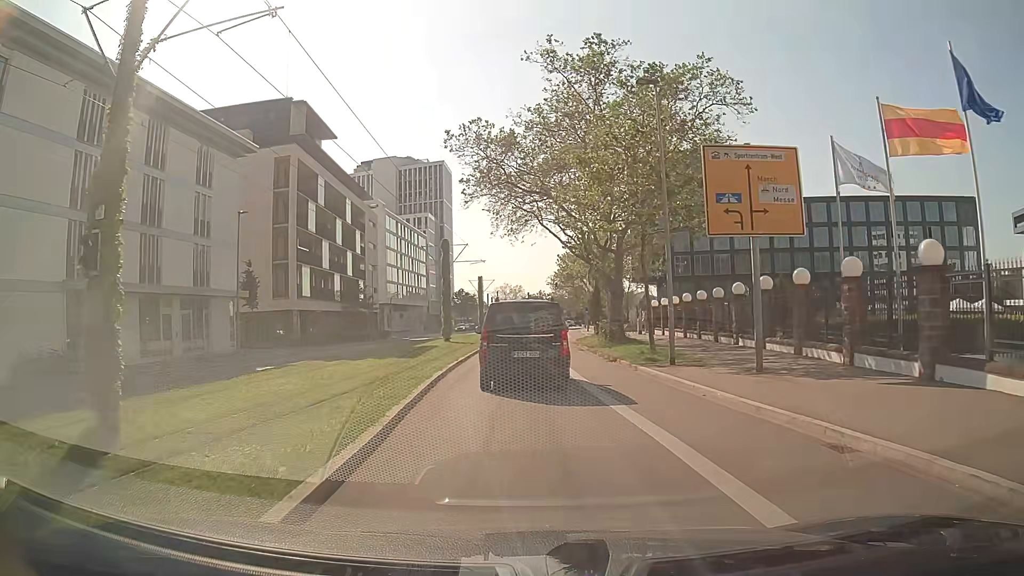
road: secondary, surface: asphalt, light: Day
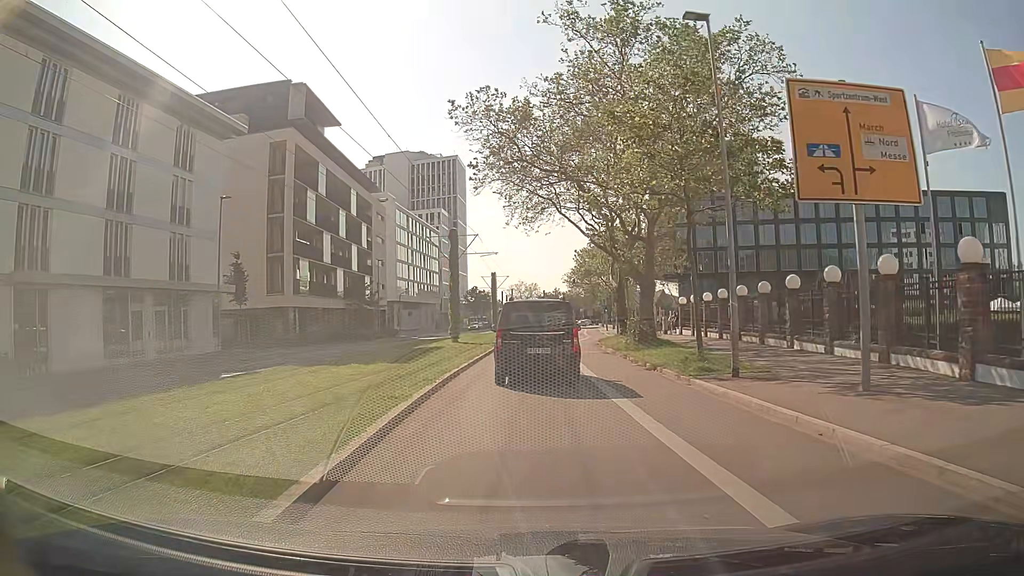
(0.0, +4.6) m; 0°
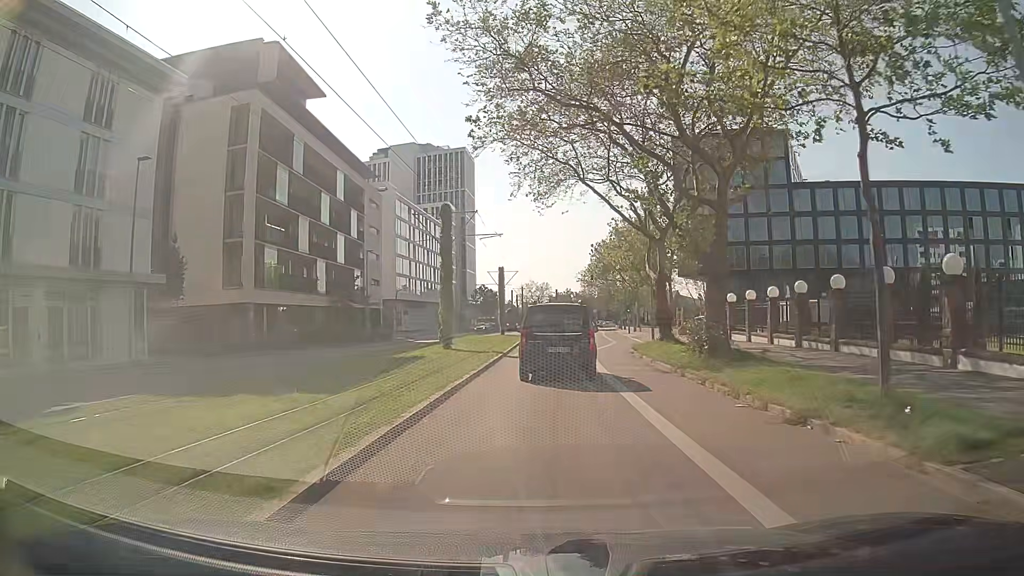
(-0.2, +9.7) m; -2°
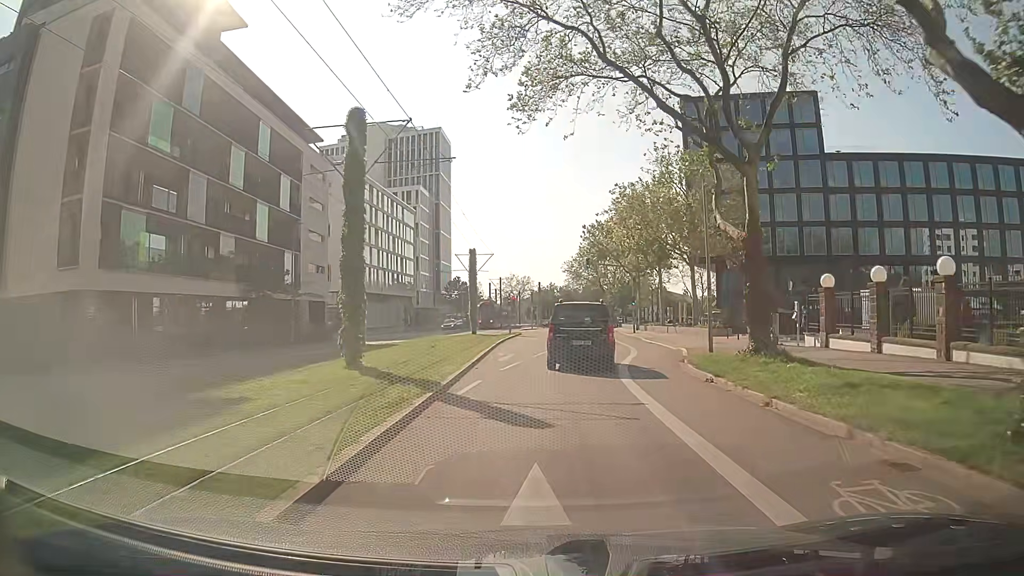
(+0.1, +15.6) m; +2°
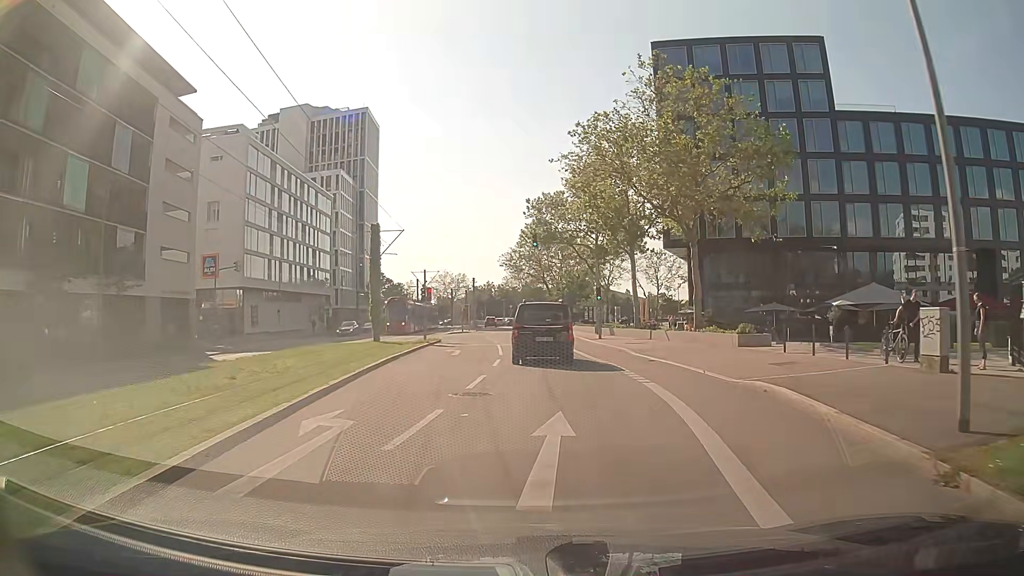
(+0.7, +16.6) m; +5°
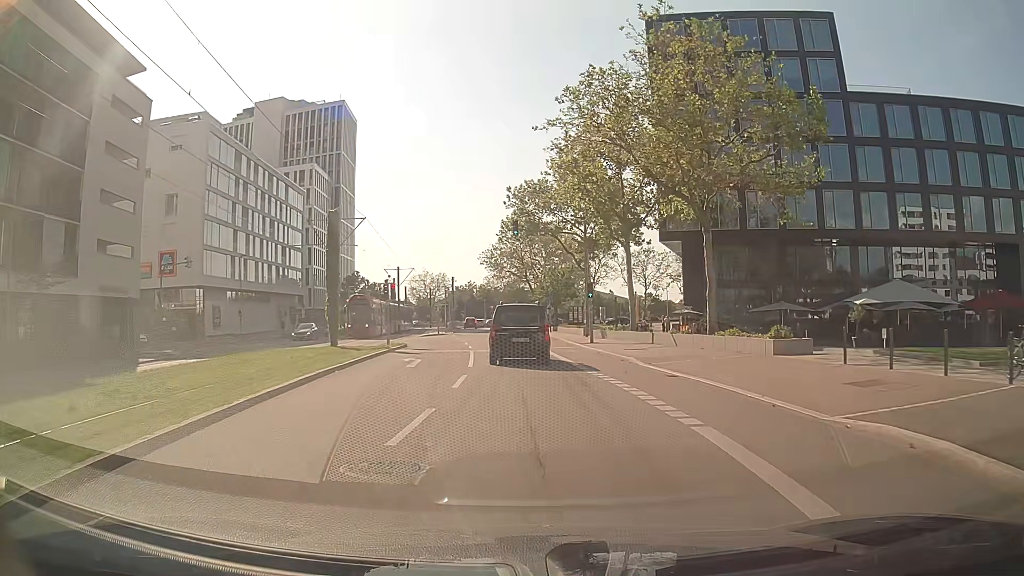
(+0.1, +5.8) m; +2°
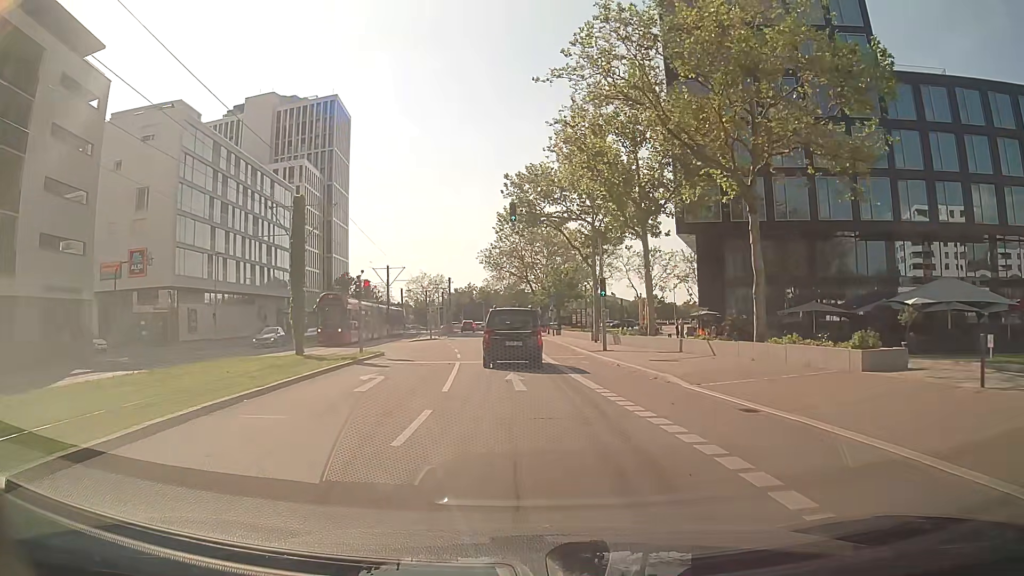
(0.0, +5.9) m; -1°
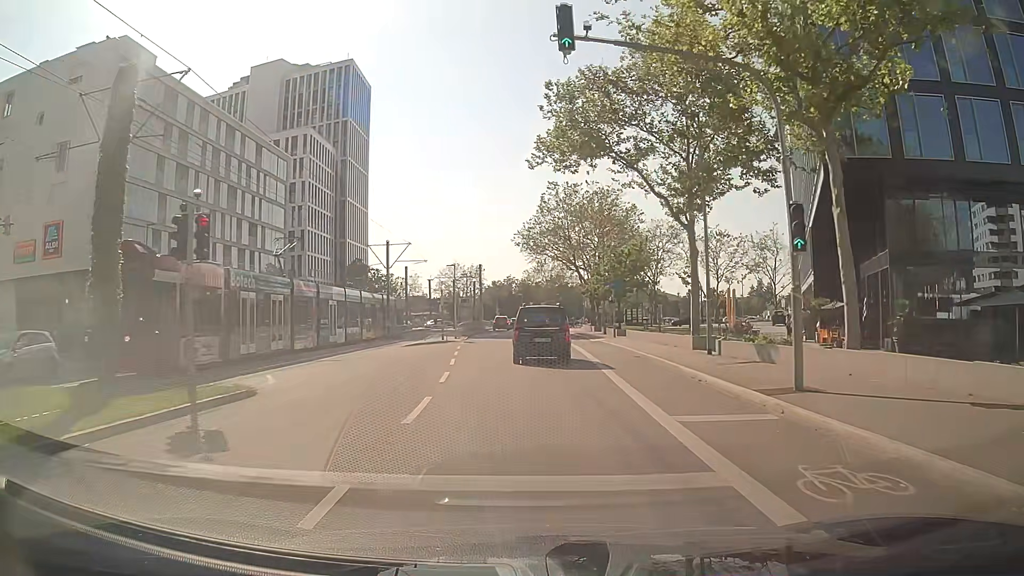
(-0.6, +18.1) m; -4°
